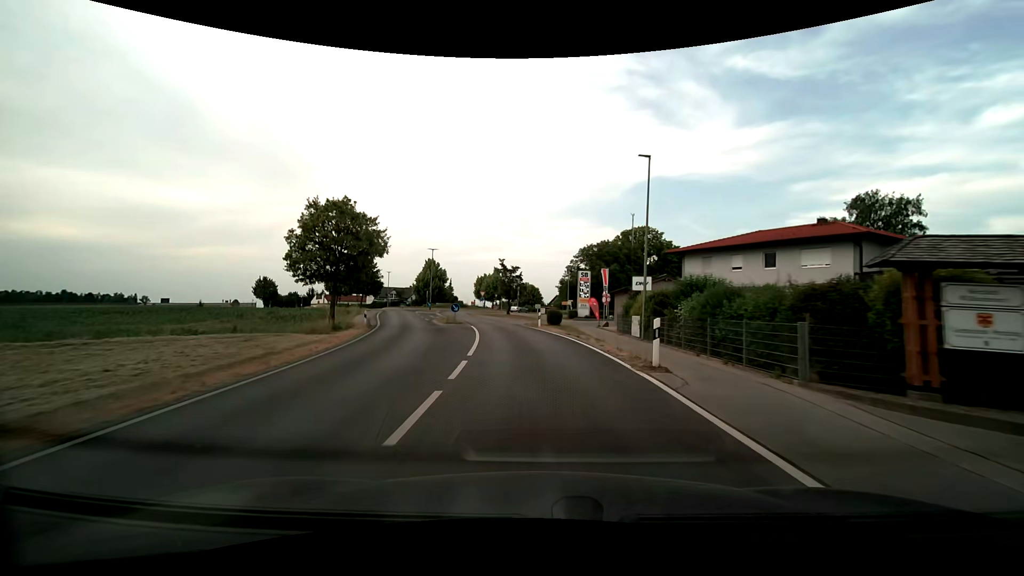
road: secondary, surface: asphalt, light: Day
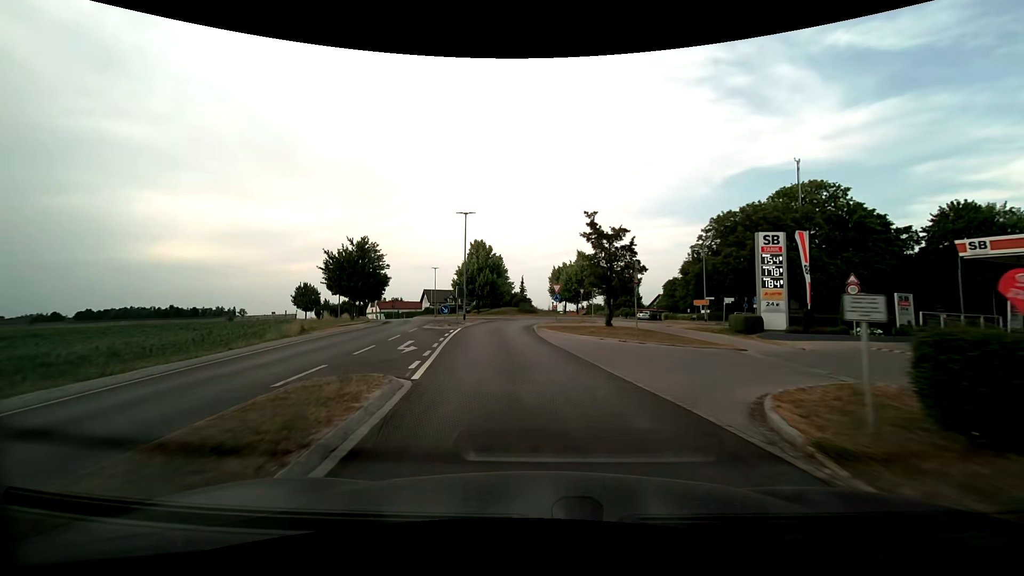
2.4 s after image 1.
(-2.3, +32.3) m; -9°
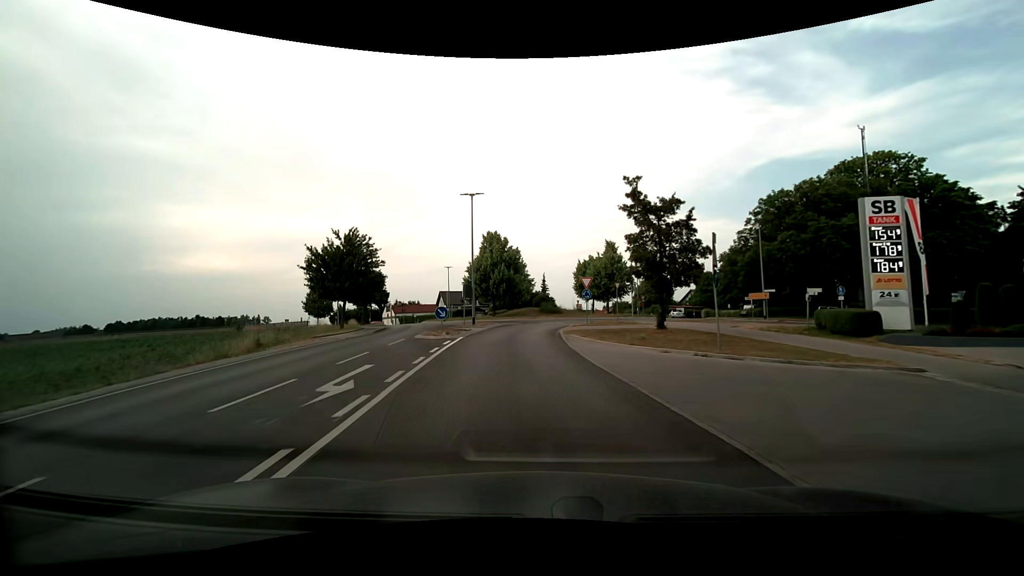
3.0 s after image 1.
(-0.2, +7.4) m; -3°
